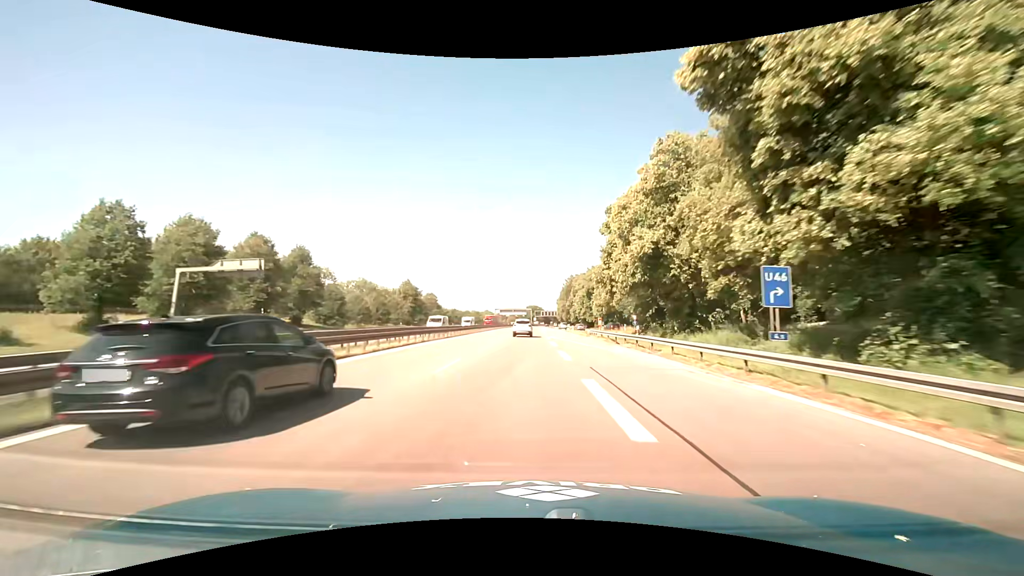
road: motorway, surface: asphalt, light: Day
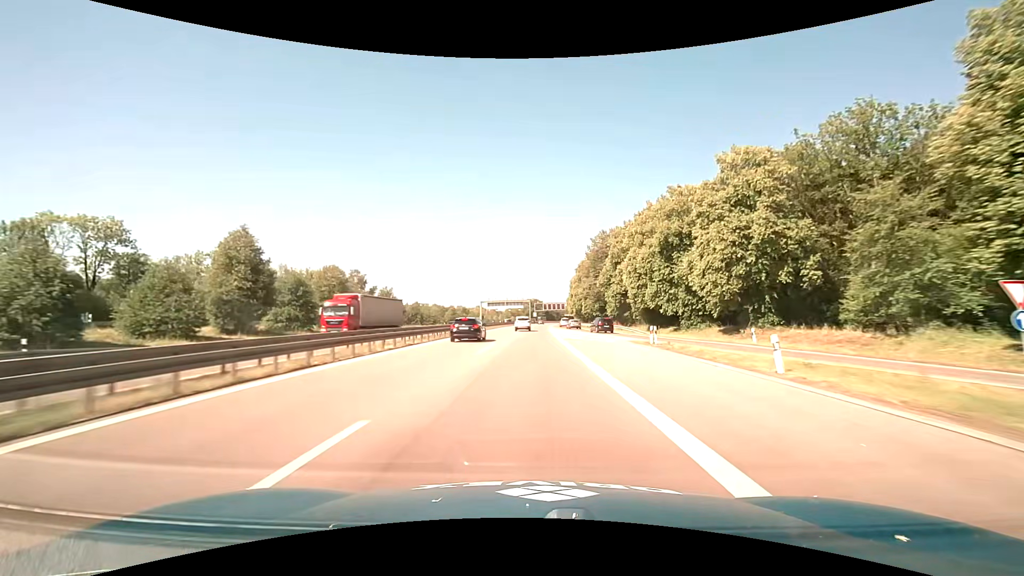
(+0.3, +66.9) m; 0°
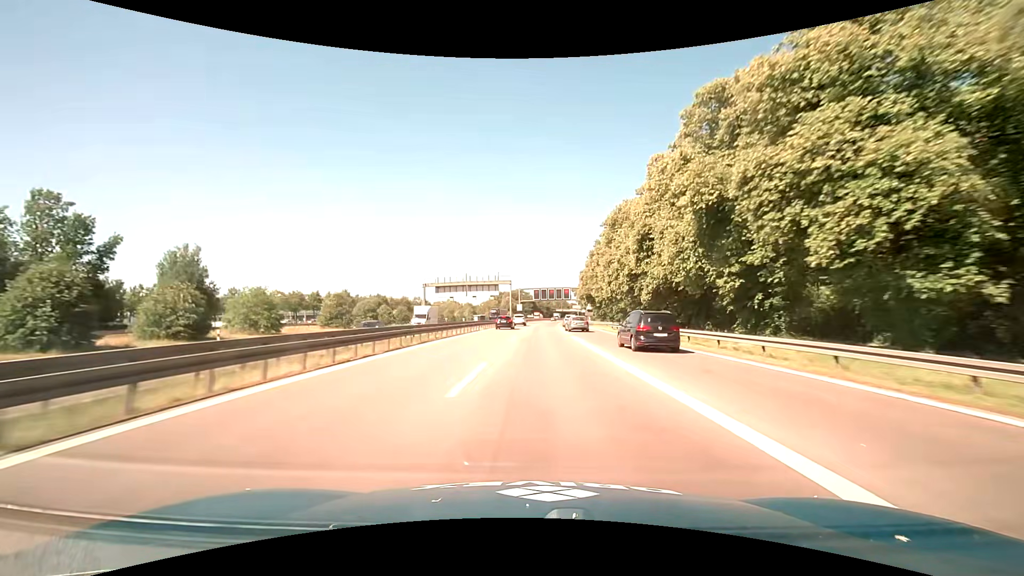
(+0.8, +81.9) m; +2°
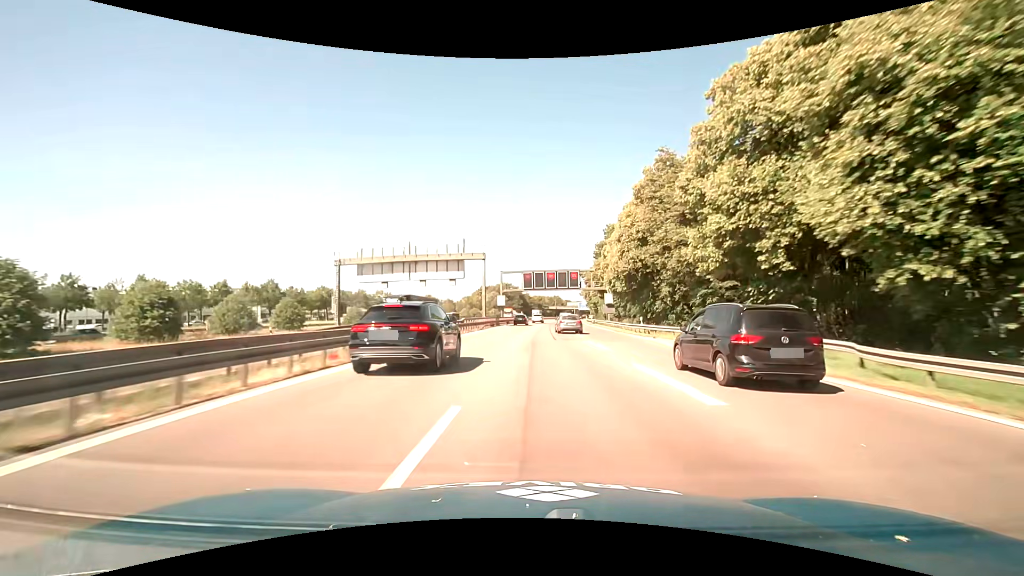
(+0.2, +42.9) m; +1°
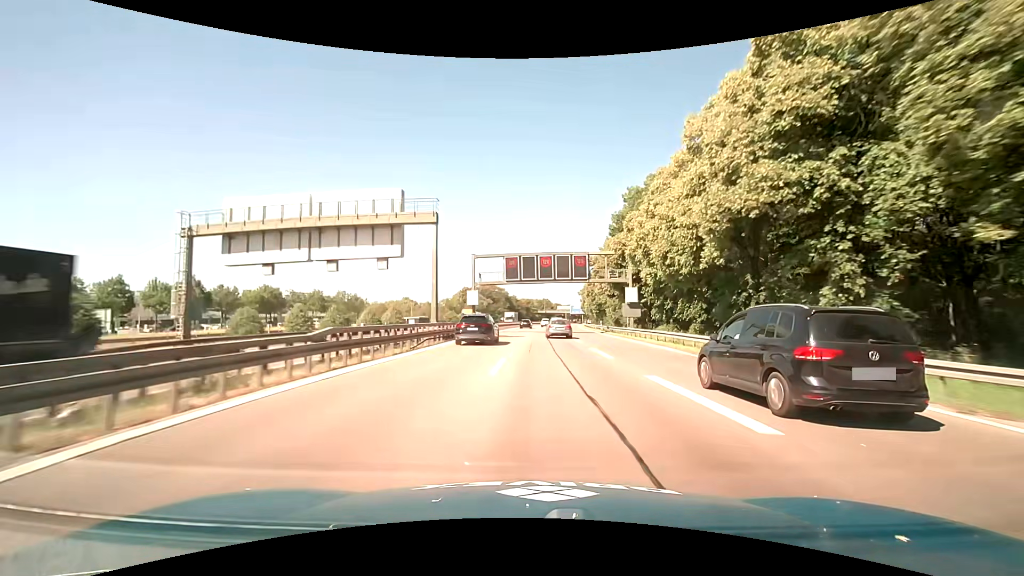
(+0.3, +25.4) m; +2°
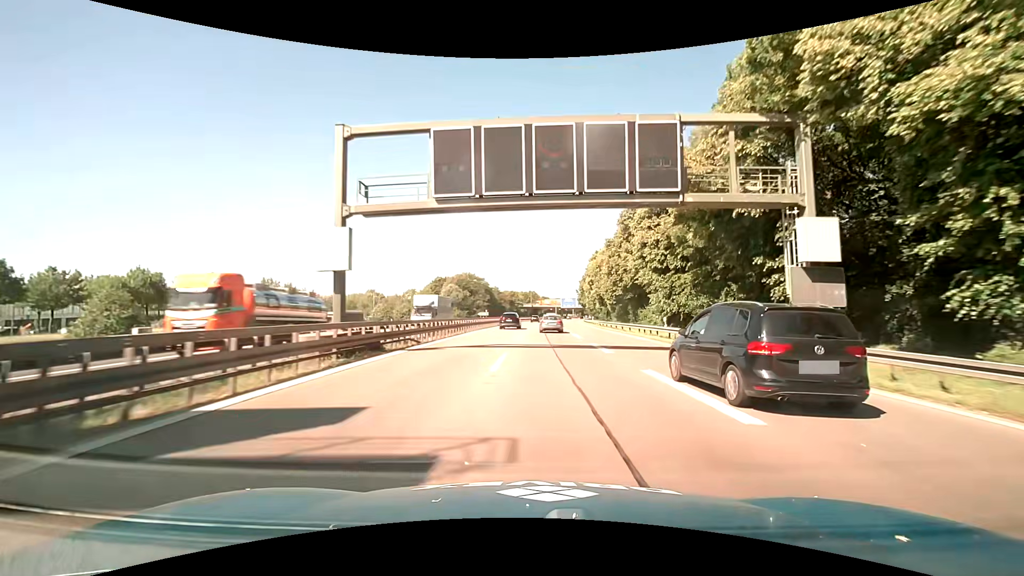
(+0.3, +35.5) m; +1°
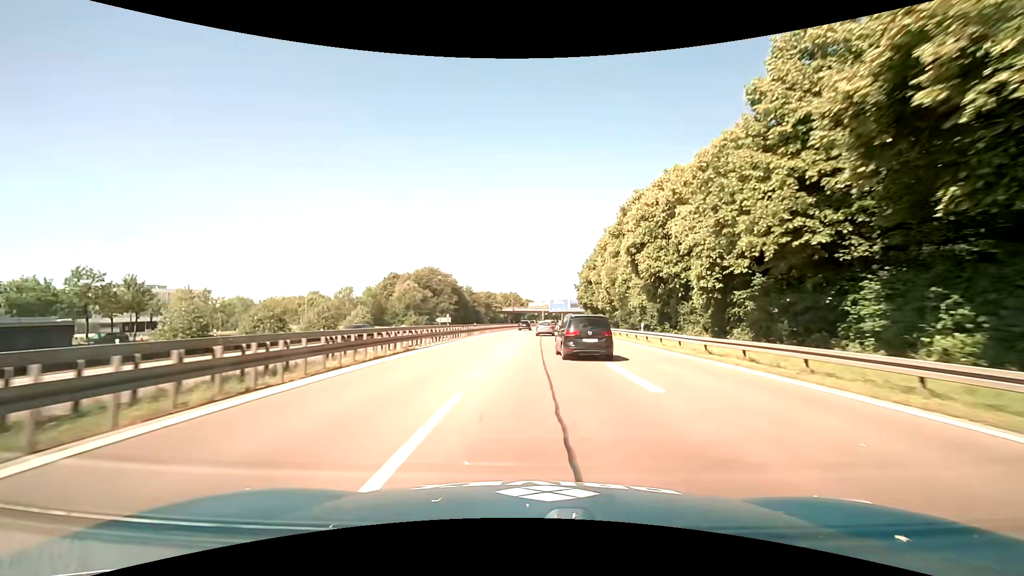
(+1.1, +45.0) m; +2°
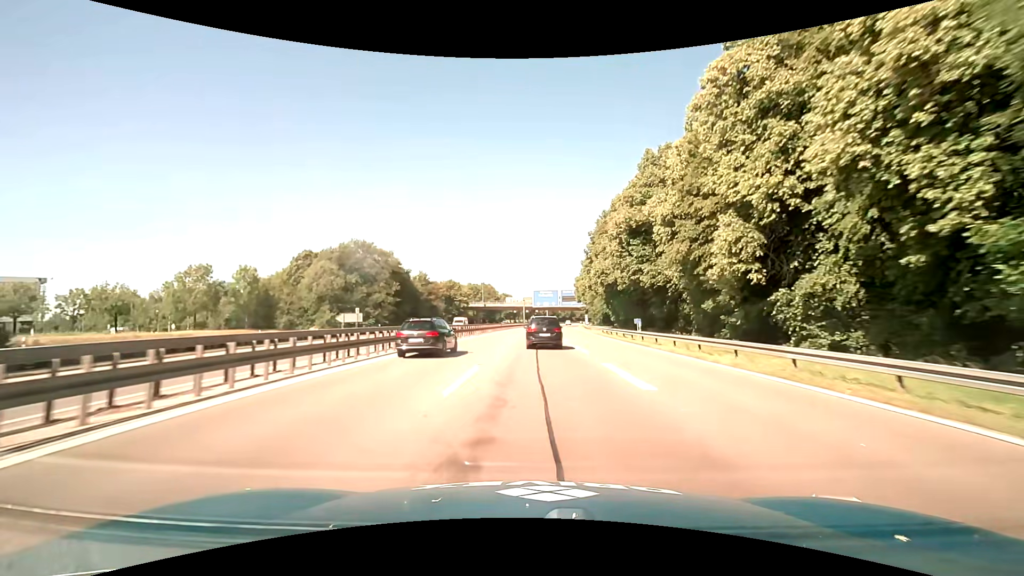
(+0.8, +48.3) m; +2°
(0, +10) (0, +20) (0, +30) (+1, +40) (+1, +50) (+2, +60) (+2, +70) (+3, +80) (+3, +90) (+4, +100) m
